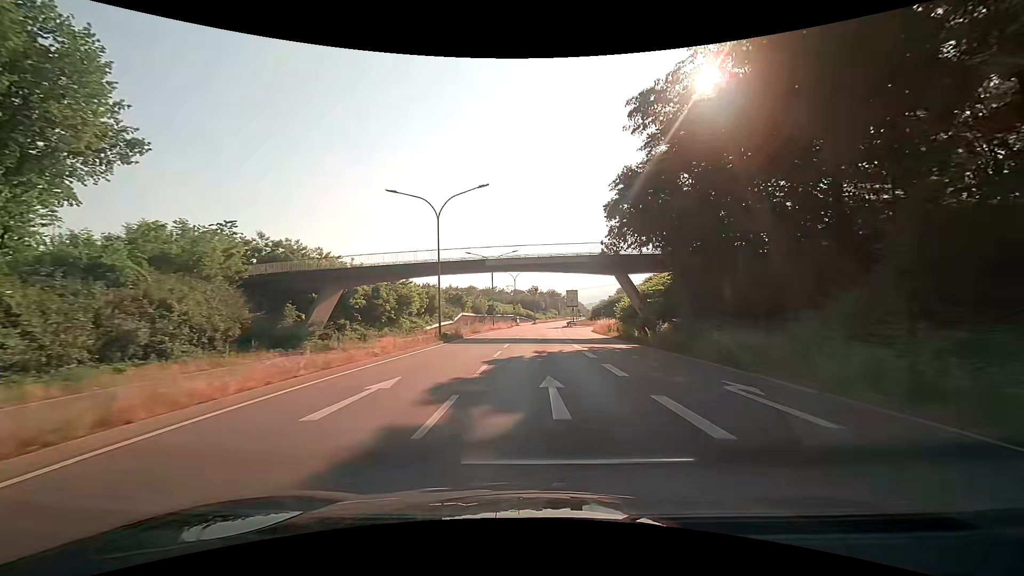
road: trunk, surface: asphalt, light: Day
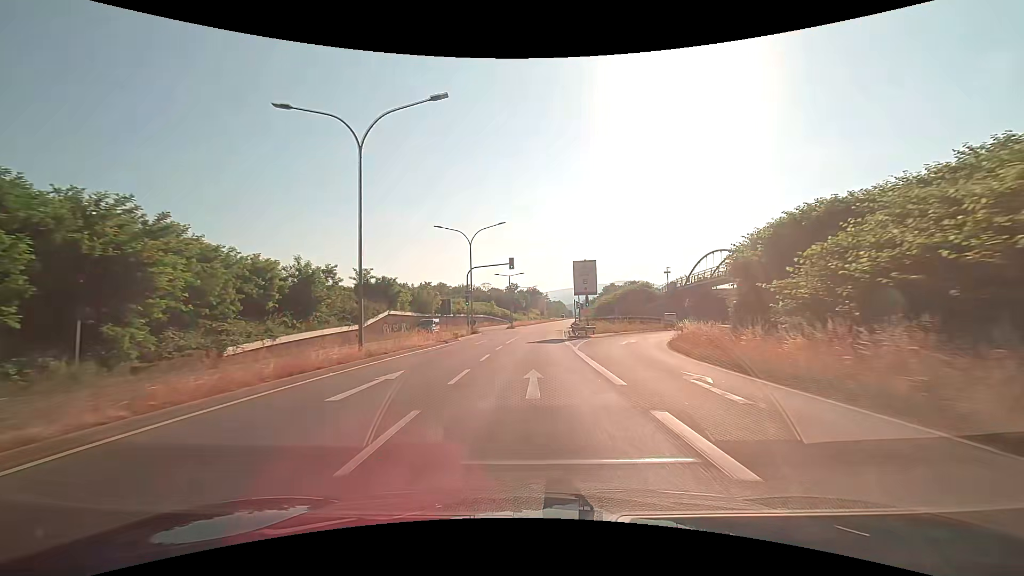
(+0.8, +43.4) m; +2°
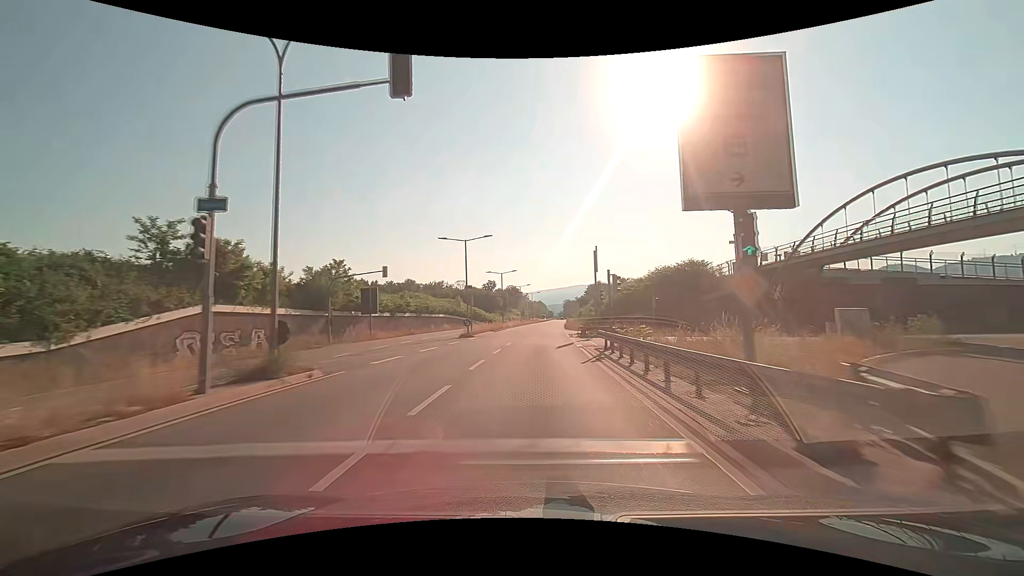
(+0.7, +32.7) m; +2°
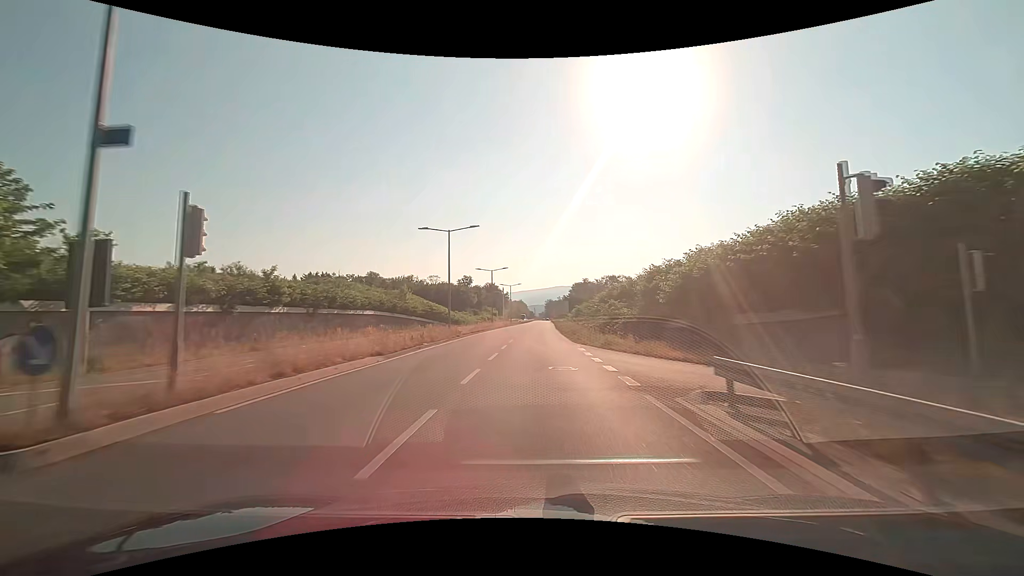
(+0.7, +32.8) m; +2°
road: primary
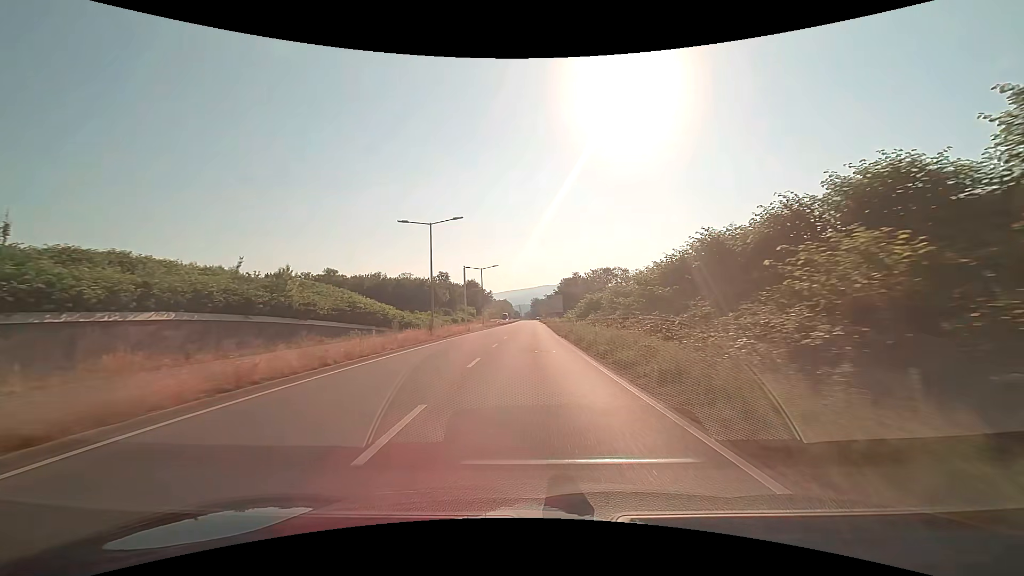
(+0.5, +32.8) m; +2°
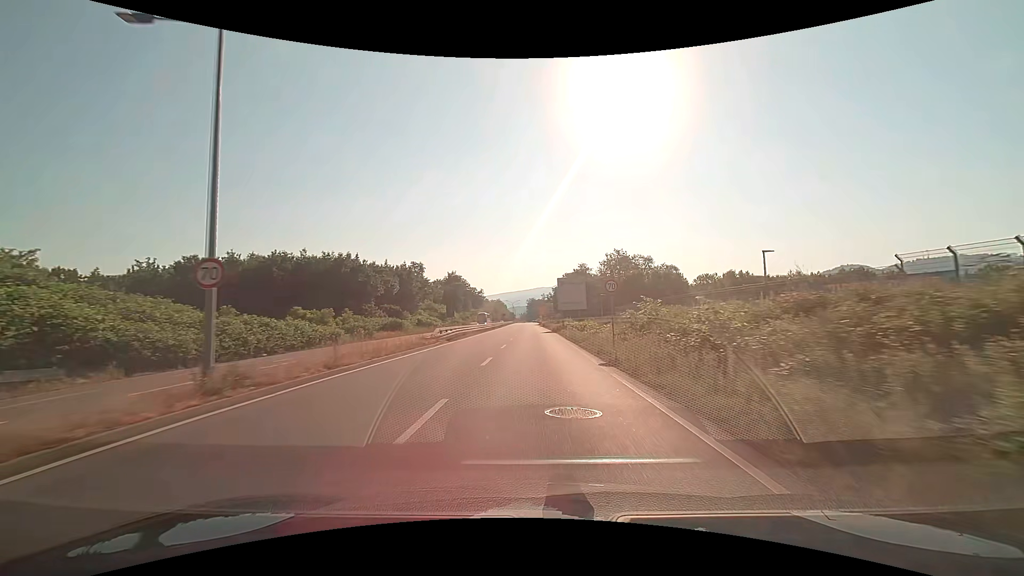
(+0.1, +53.4) m; 0°
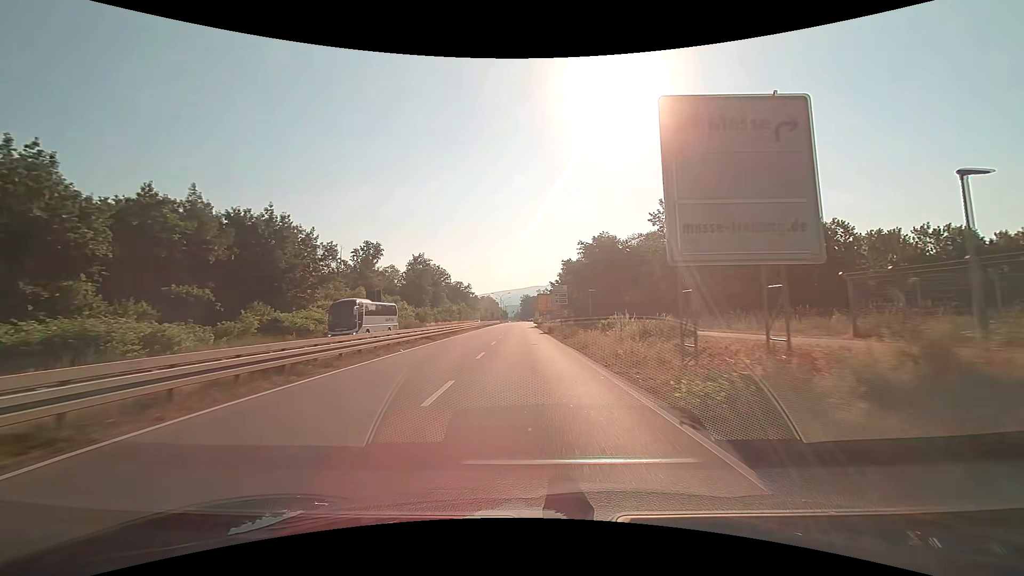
(+0.5, +52.0) m; +1°
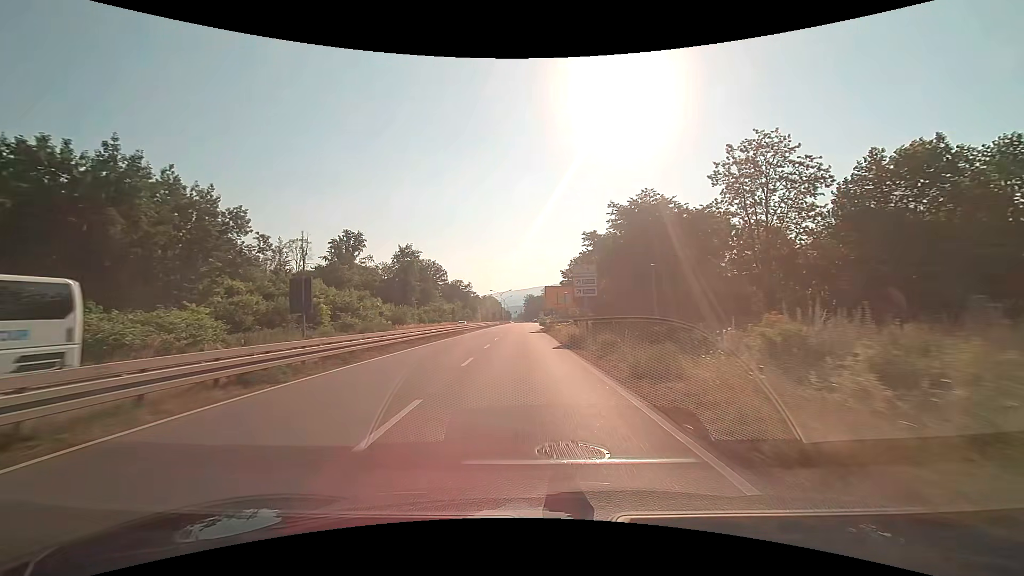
(-0.1, +20.5) m; 0°
(0, +10) (0, +20) (0, +30) (-1, +40) (-1, +50) (-1, +60) (-1, +70) (-1, +80) (-1, +90) (-1, +100) m
